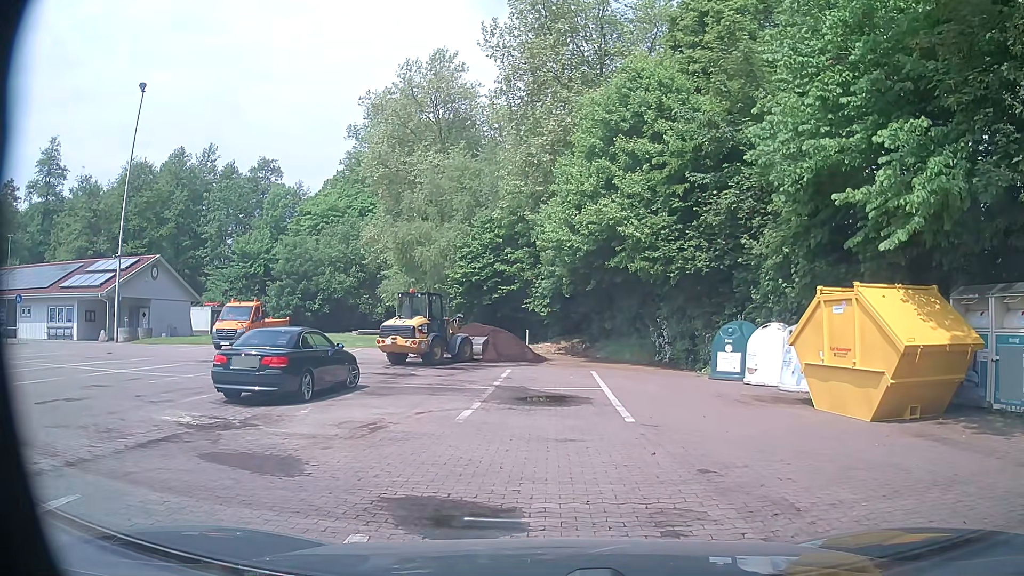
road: service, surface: paving_stones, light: Day
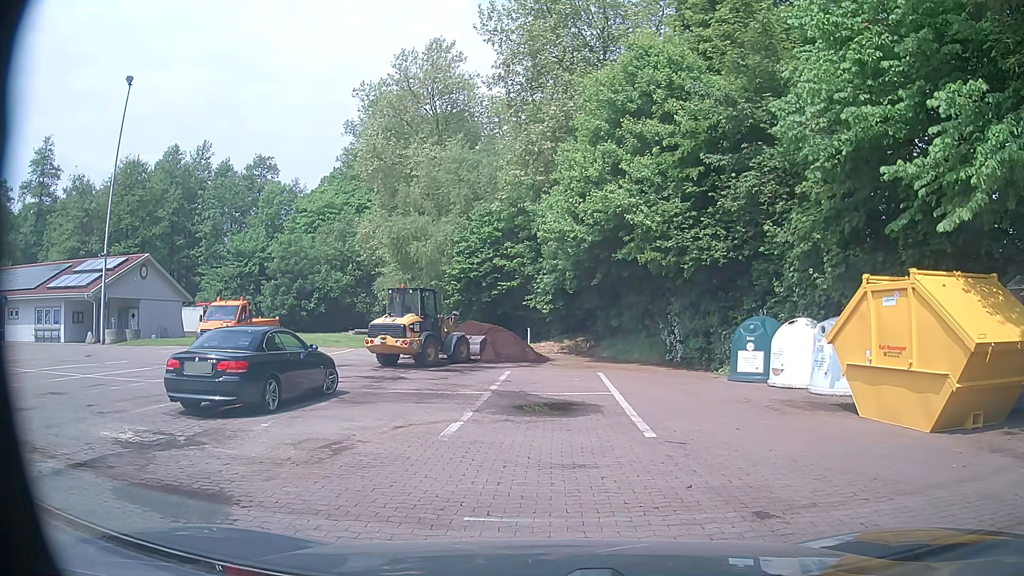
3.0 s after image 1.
(0.0, +1.7) m; 0°
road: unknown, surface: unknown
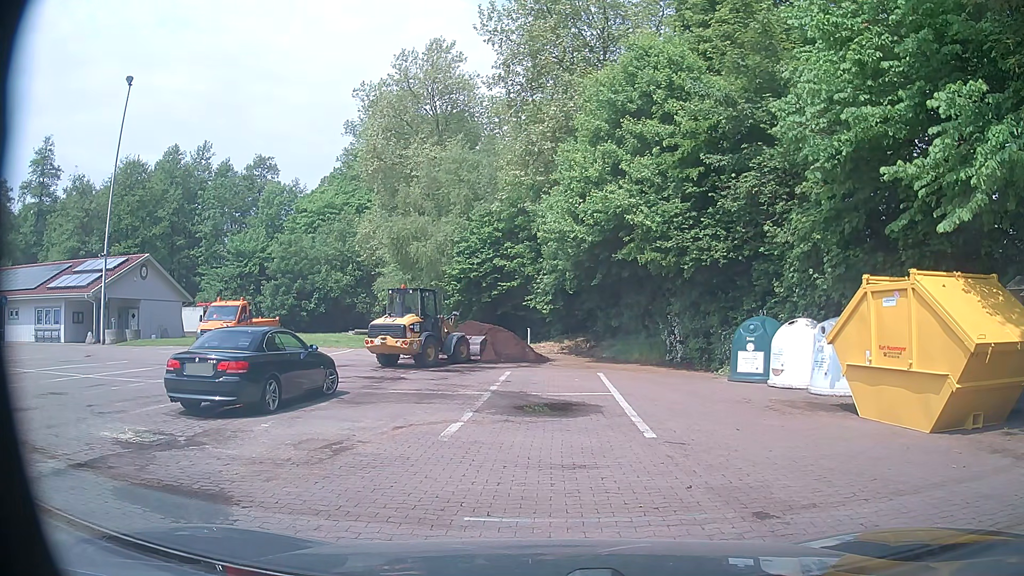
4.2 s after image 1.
(0.0, +0.1) m; 0°
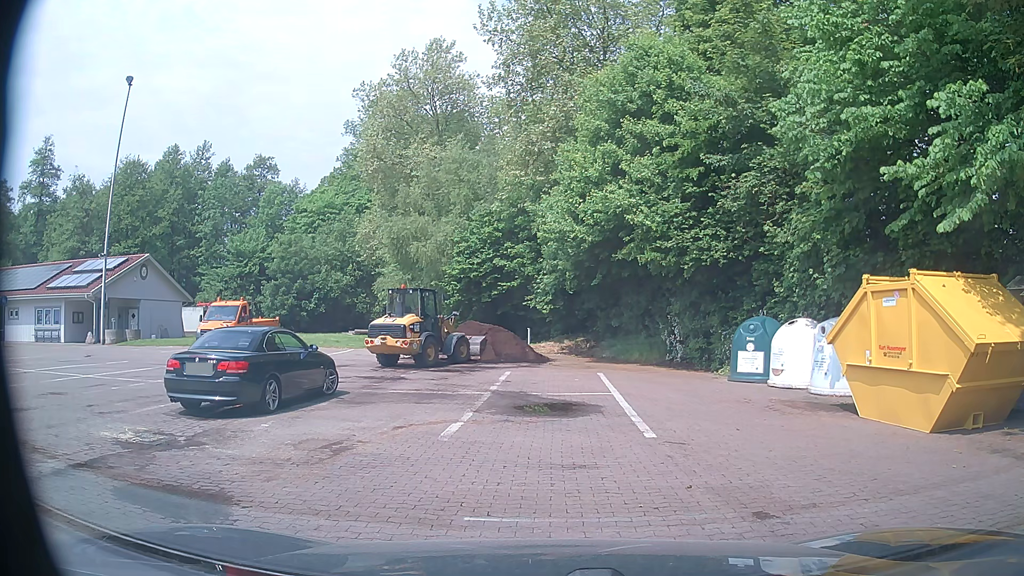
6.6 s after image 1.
(0.0, 0.0) m; 0°
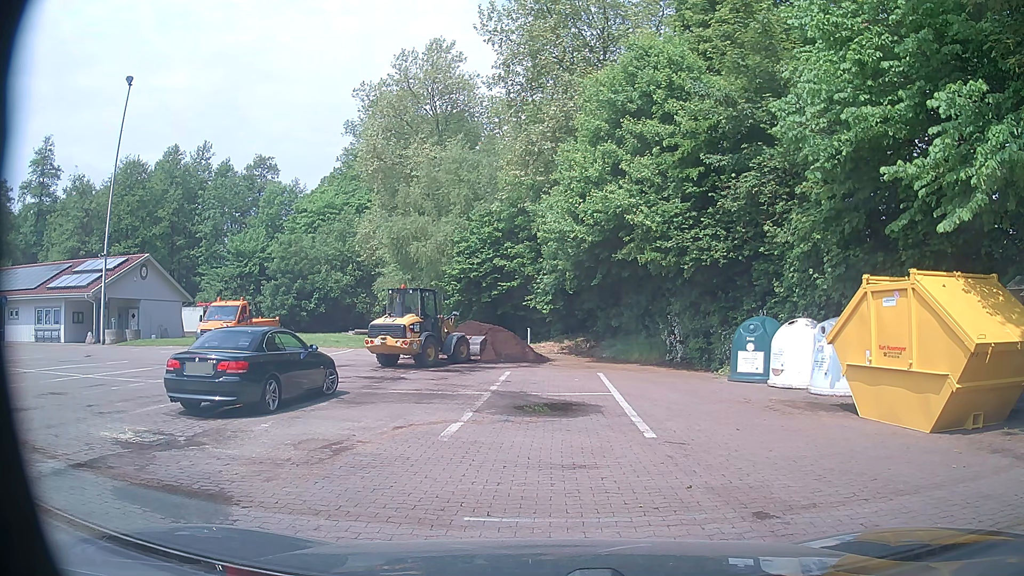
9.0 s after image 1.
(0.0, 0.0) m; 0°
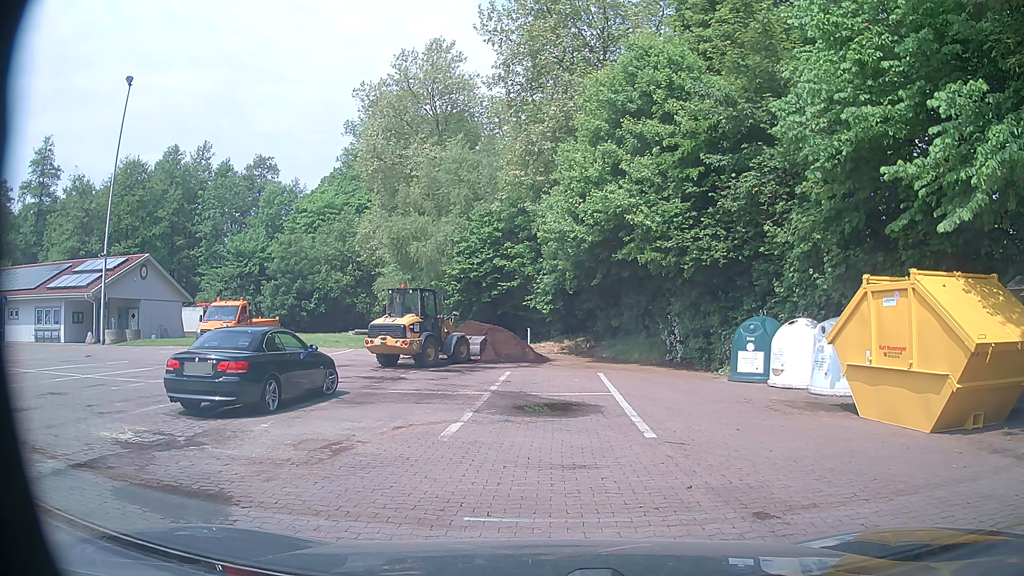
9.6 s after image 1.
(0.0, 0.0) m; 0°
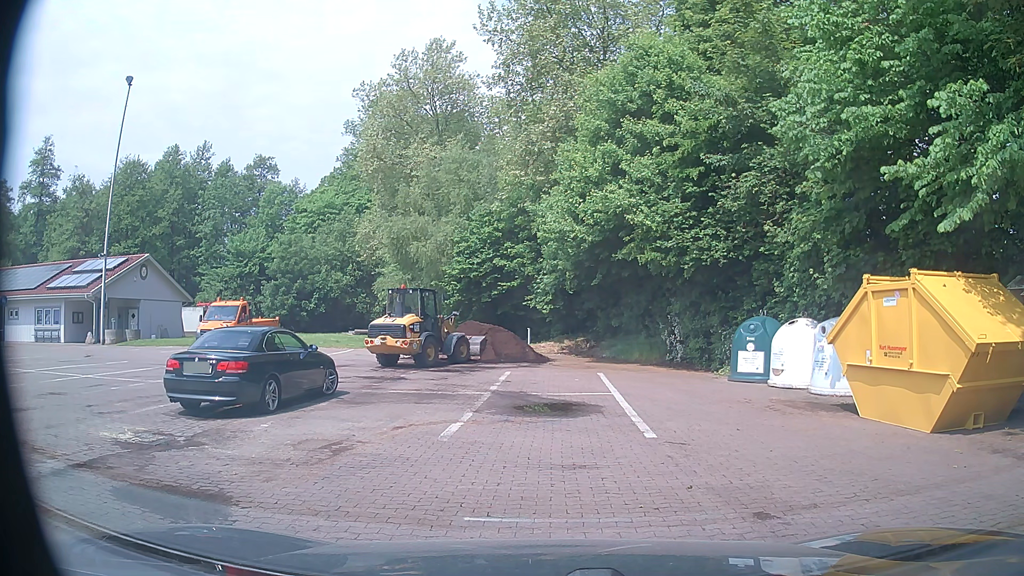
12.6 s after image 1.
(0.0, 0.0) m; 0°
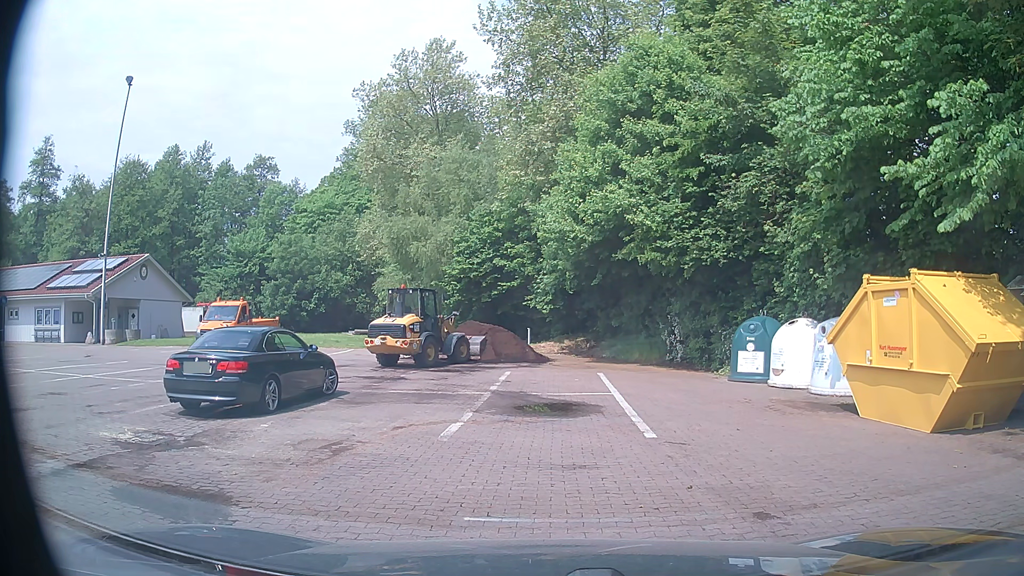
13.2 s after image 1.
(0.0, 0.0) m; 0°
